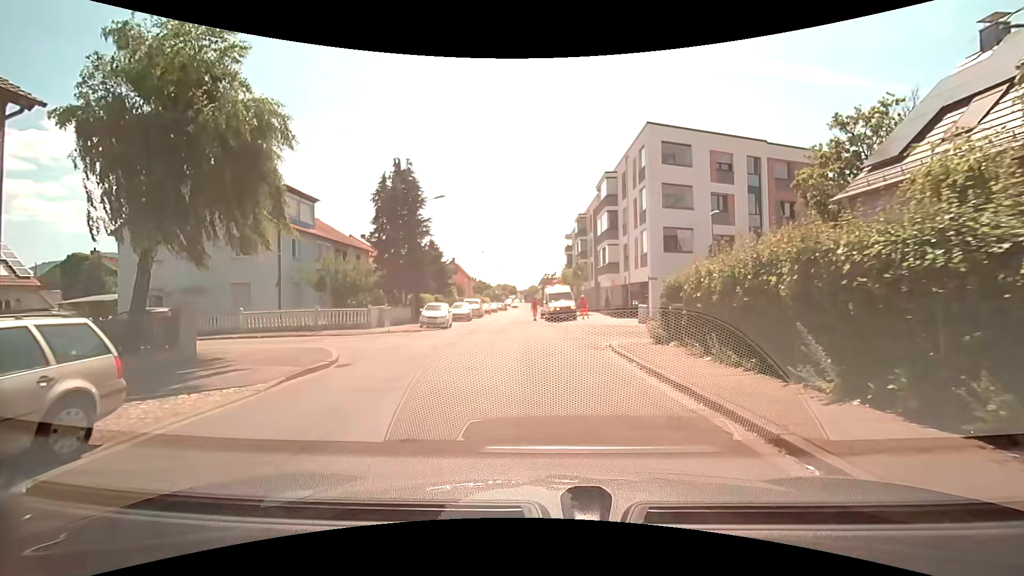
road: residential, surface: asphalt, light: Day
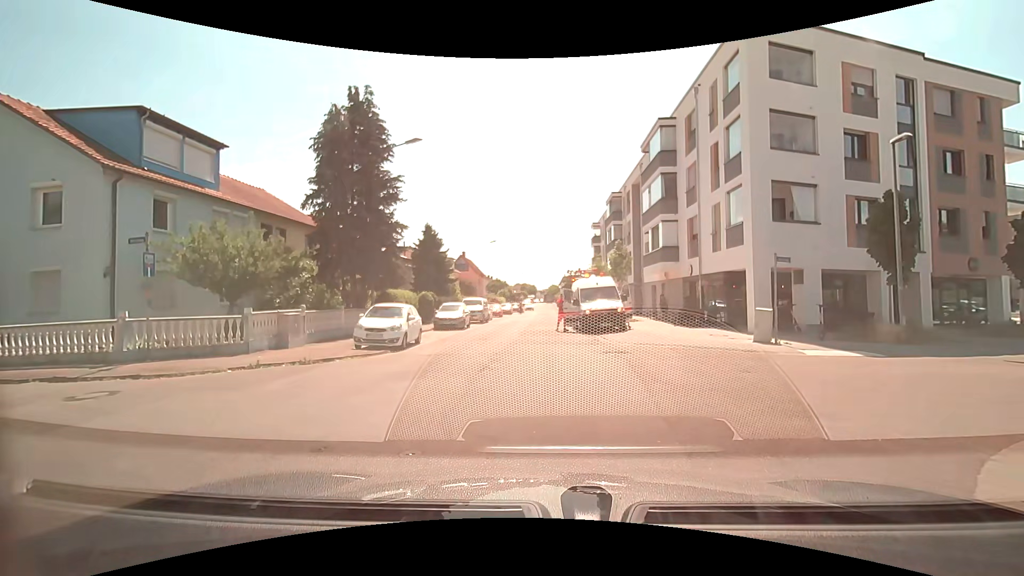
(-0.3, +12.8) m; -1°
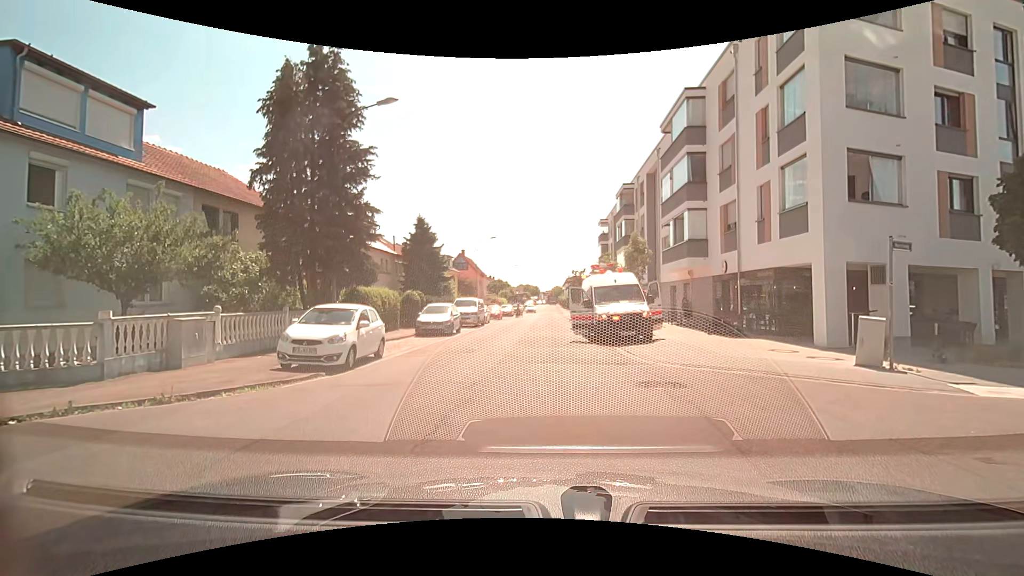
(-0.1, +4.8) m; -2°
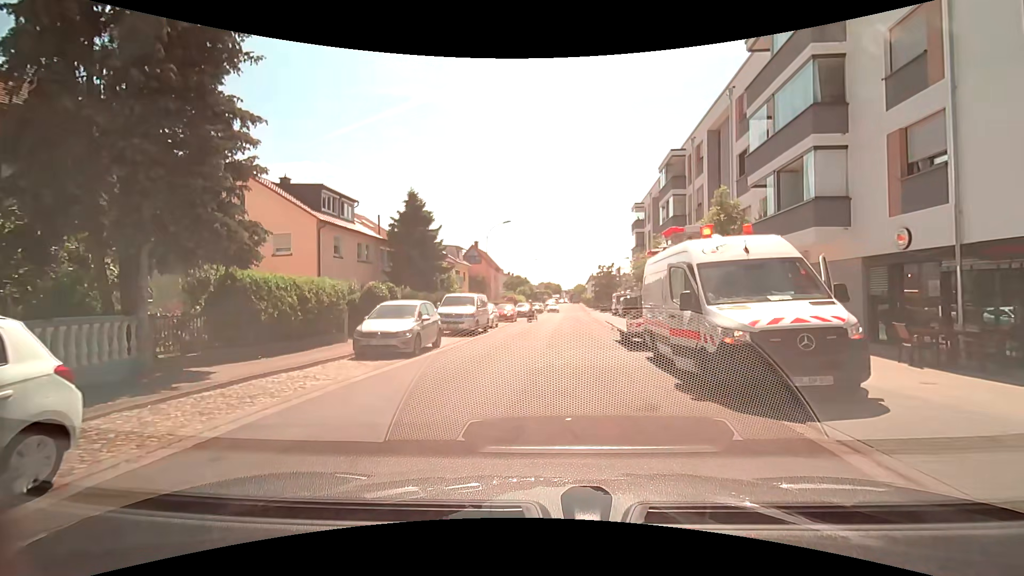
(-0.1, +10.4) m; -3°
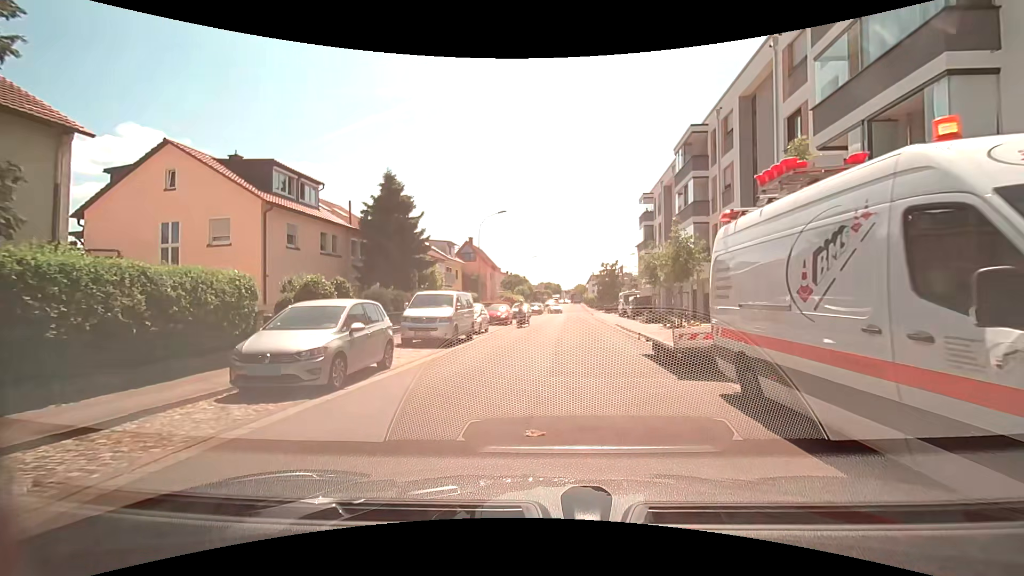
(+0.1, +5.5) m; +1°
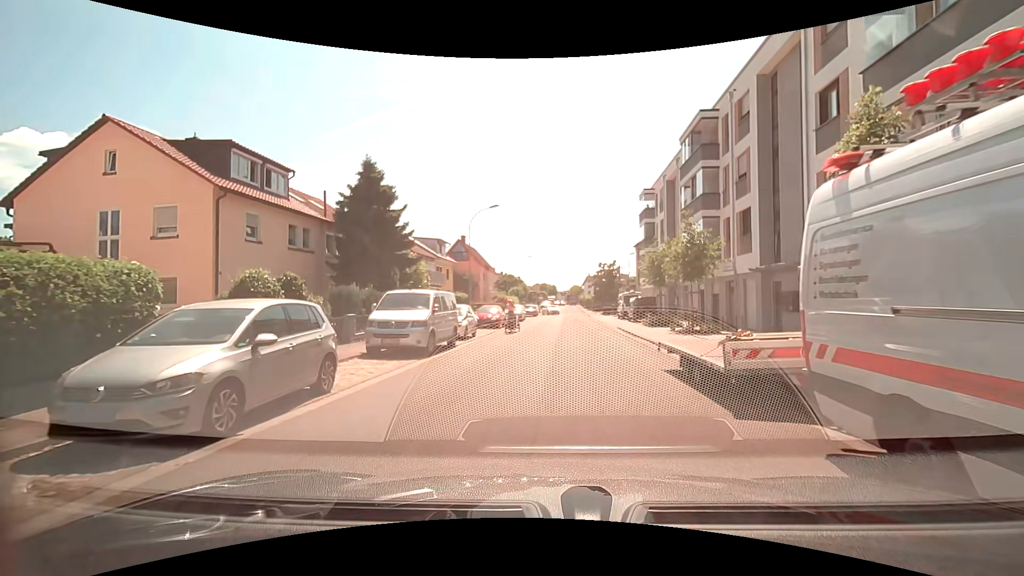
(0.0, +3.0) m; 0°
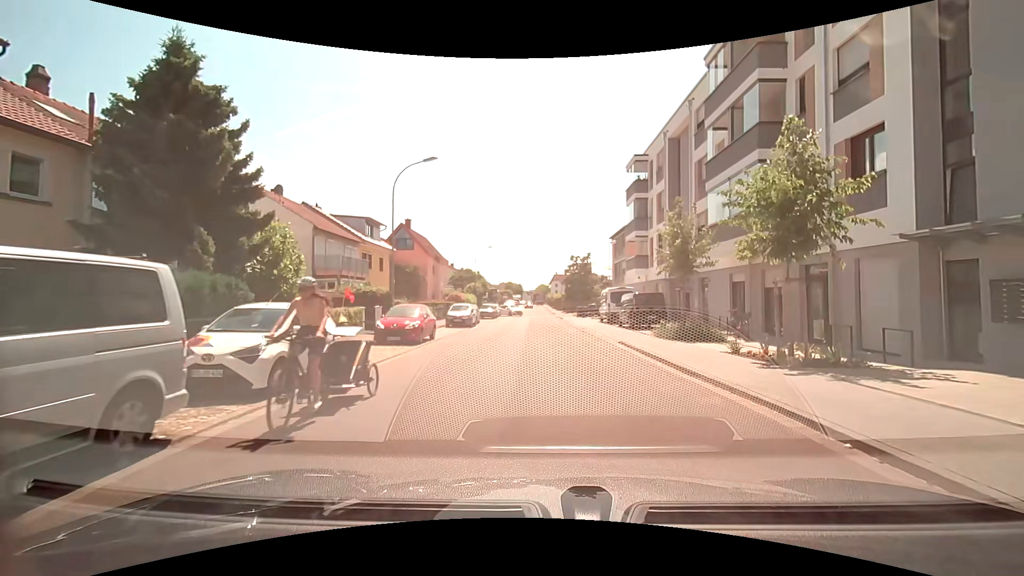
(+0.4, +12.6) m; +4°
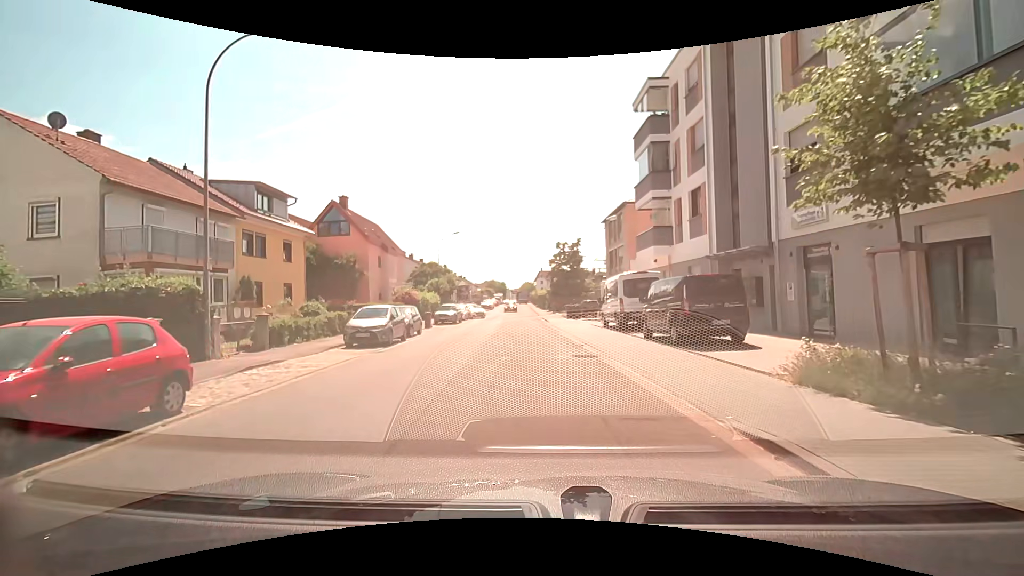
(+0.7, +13.5) m; +2°
(0, +10) (0, +20) (-1, +30) (-1, +40) (-2, +50) (-2, +60) (-3, +70) (-3, +80) (-4, +90) (-4, +100) m
